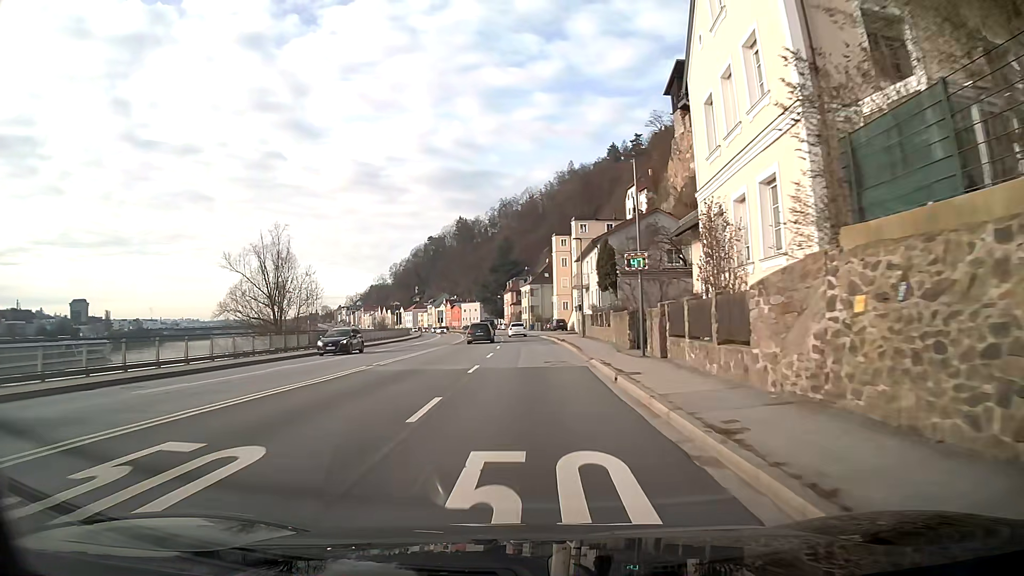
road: primary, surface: asphalt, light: Day
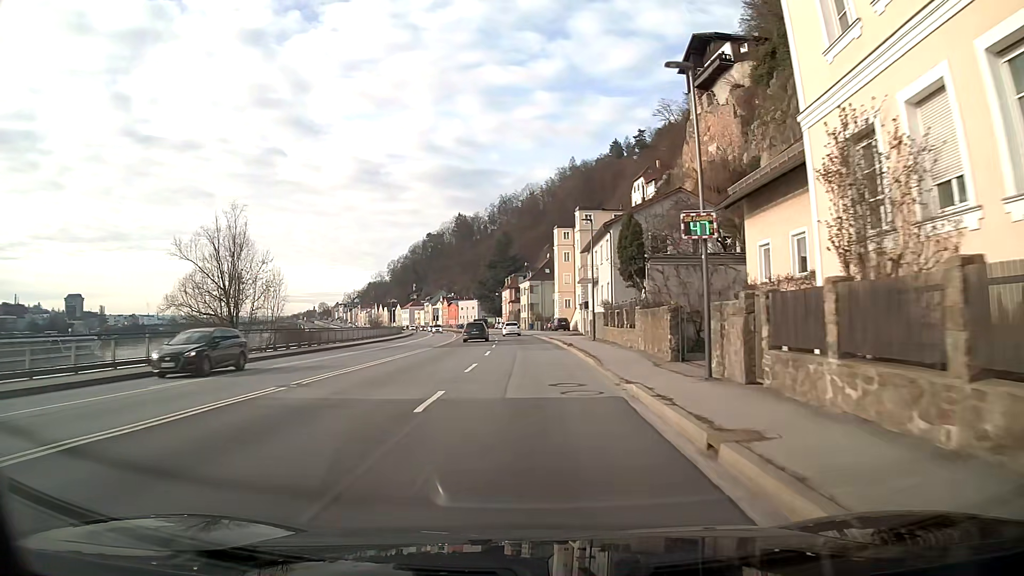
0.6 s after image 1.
(0.0, +8.0) m; 0°
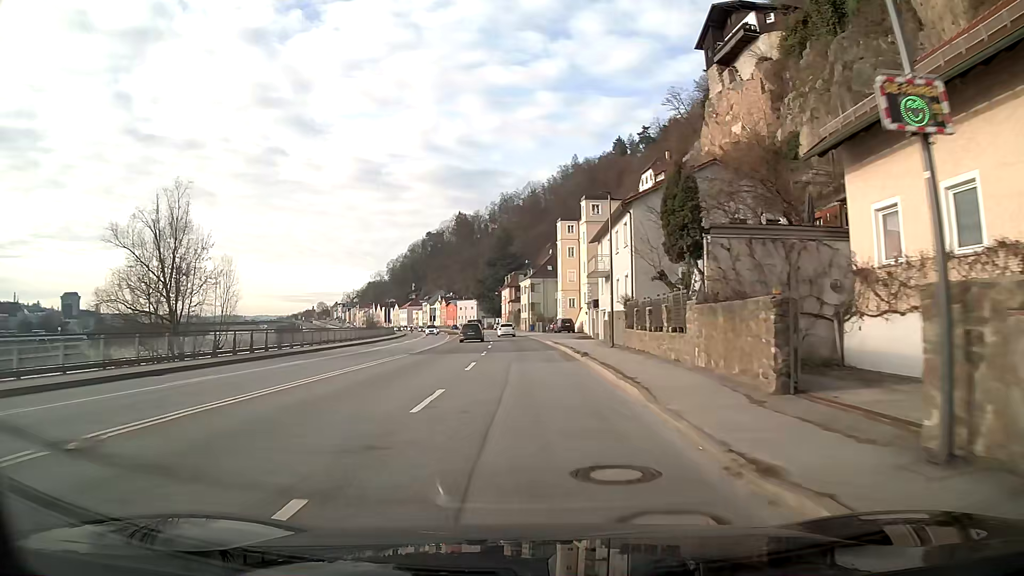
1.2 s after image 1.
(0.0, +8.0) m; 0°
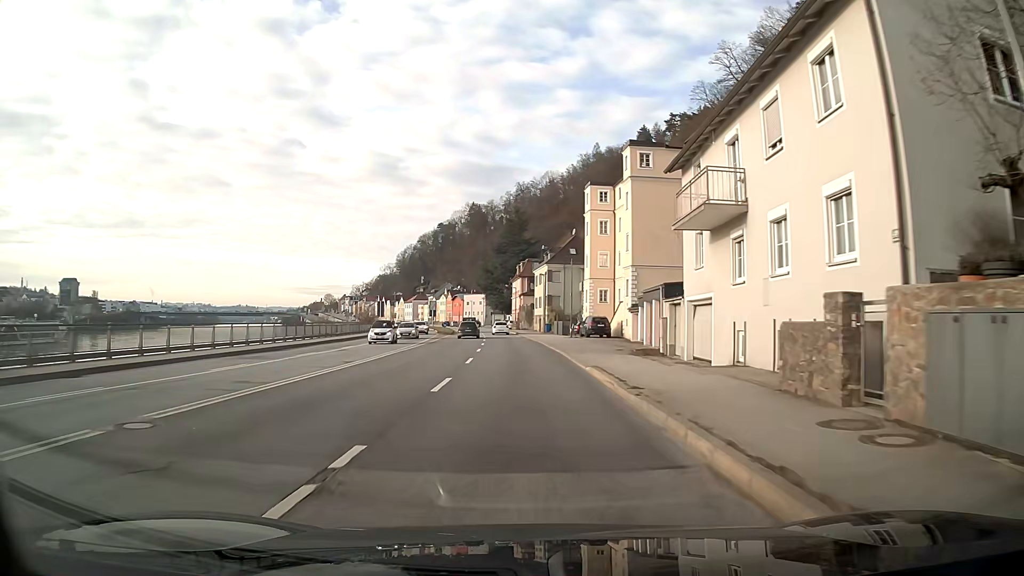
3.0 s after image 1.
(-0.2, +24.2) m; -1°
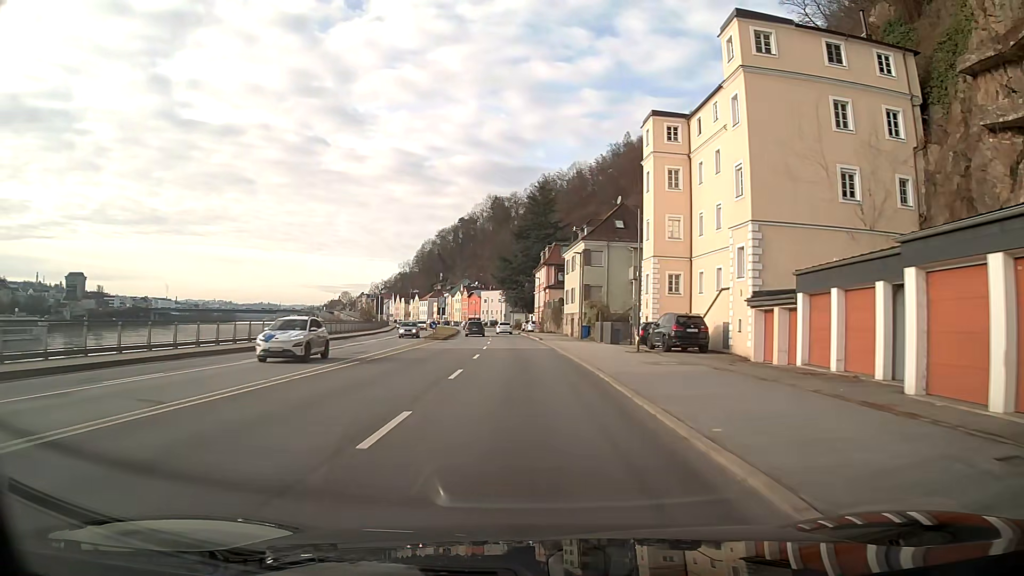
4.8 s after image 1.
(-0.4, +24.2) m; -2°
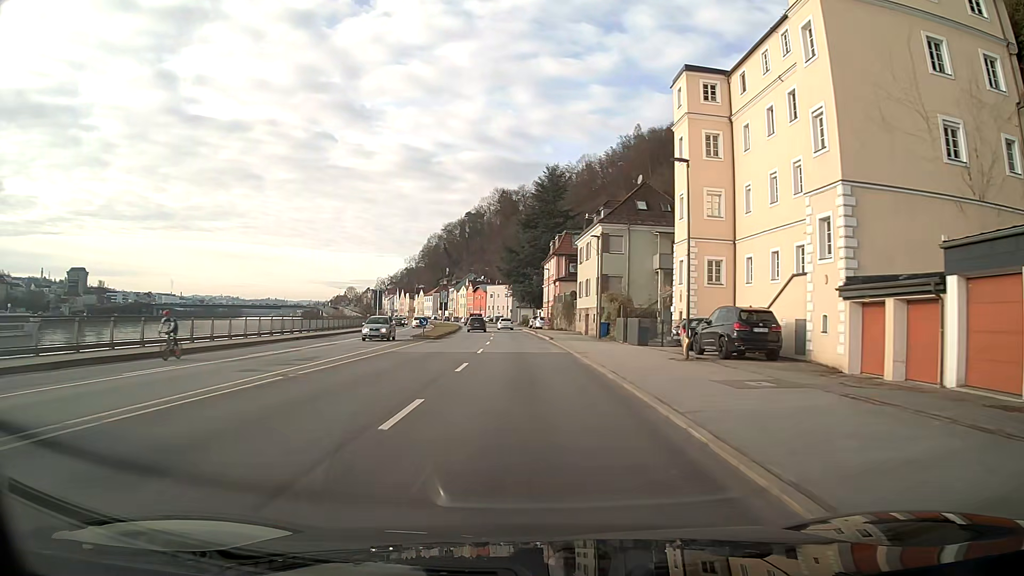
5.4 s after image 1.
(0.0, +8.1) m; -1°
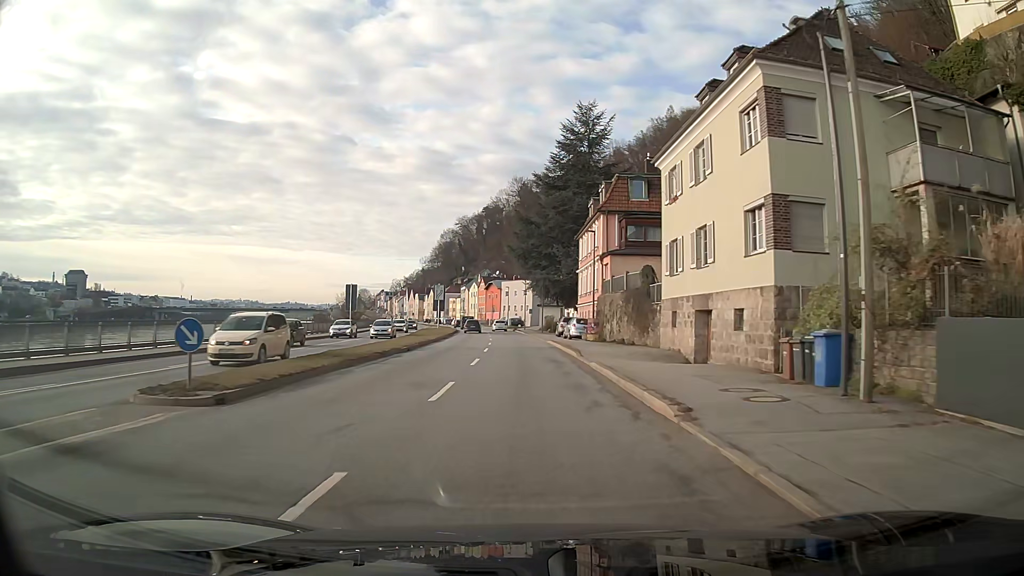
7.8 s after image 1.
(-0.6, +32.4) m; -2°
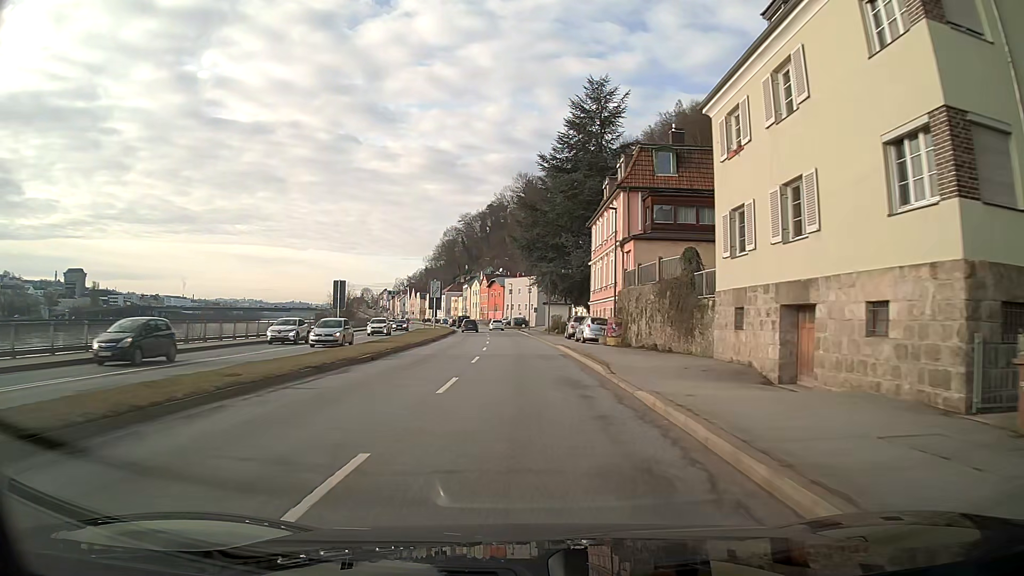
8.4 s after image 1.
(0.0, +8.1) m; 0°
